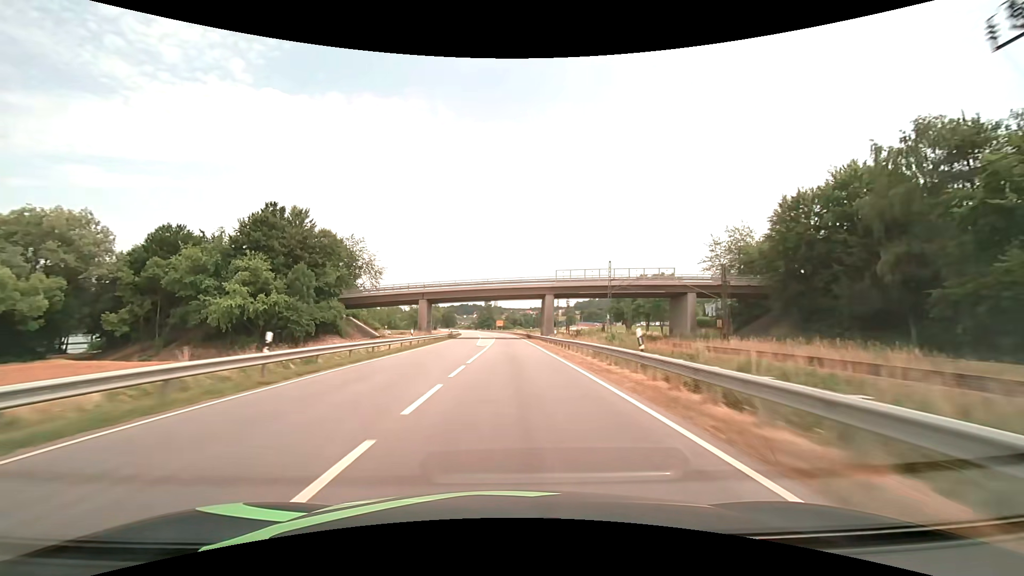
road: primary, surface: asphalt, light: Day
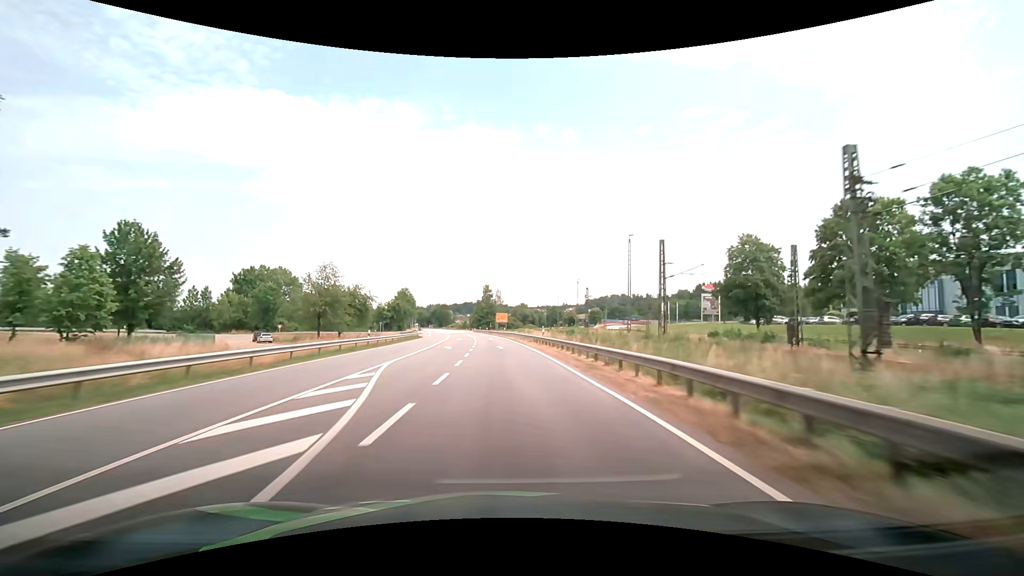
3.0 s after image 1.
(-0.1, +79.3) m; 0°
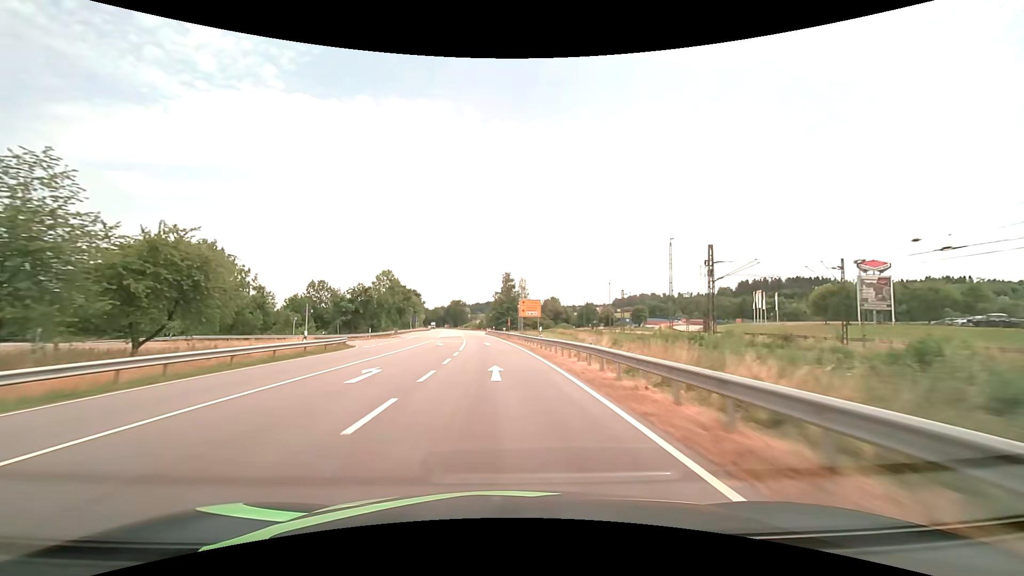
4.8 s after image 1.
(-1.1, +47.5) m; -3°
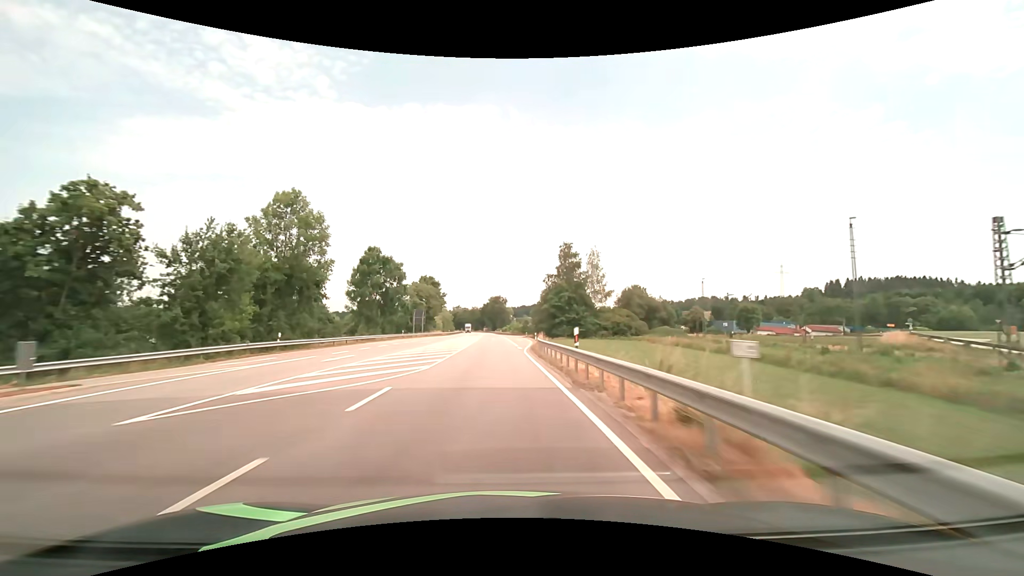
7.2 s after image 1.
(-2.8, +63.2) m; -5°
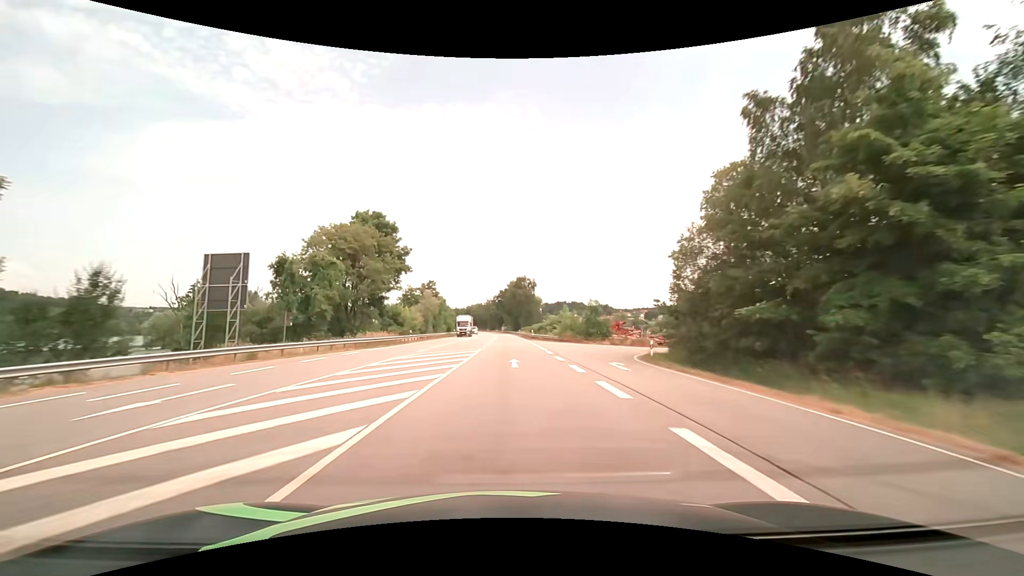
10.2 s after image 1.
(-2.7, +79.0) m; -3°
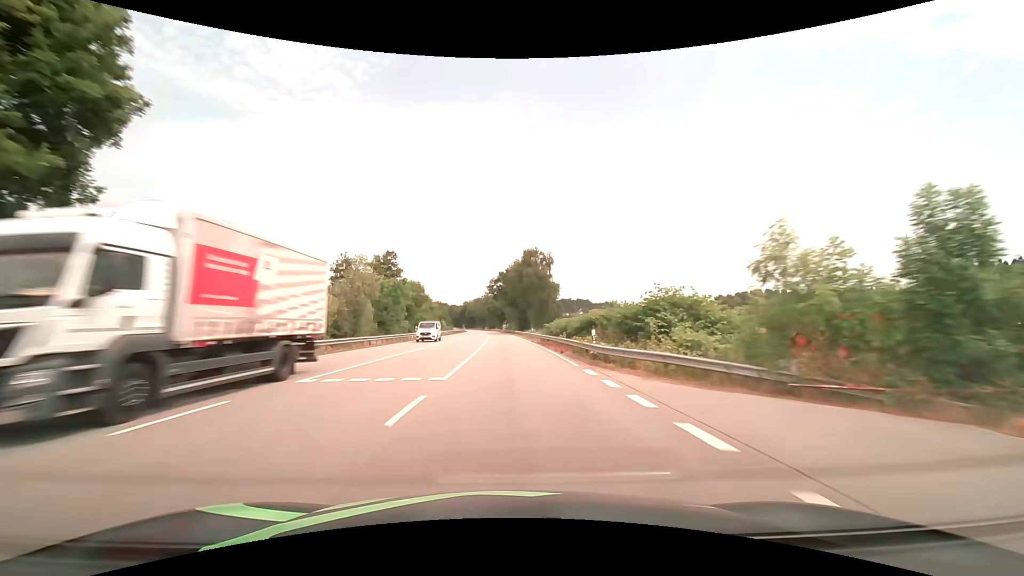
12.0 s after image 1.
(-0.1, +47.5) m; 0°
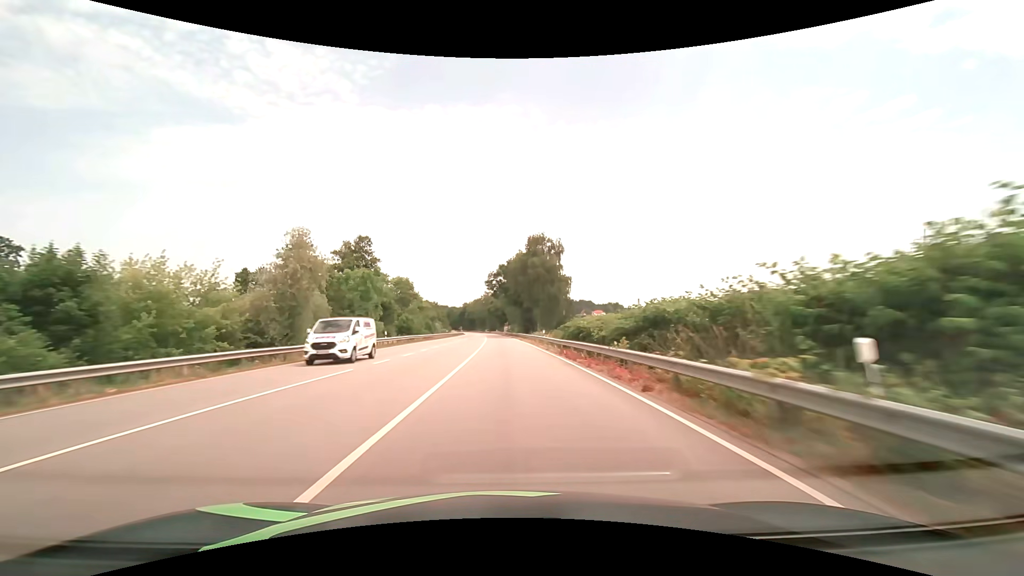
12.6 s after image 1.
(0.0, +15.9) m; 0°
